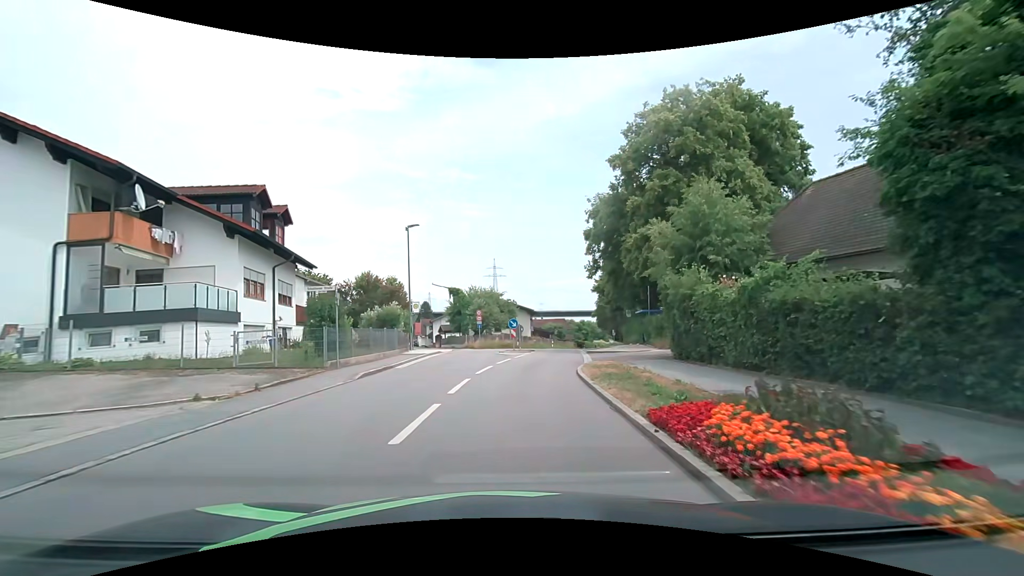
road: secondary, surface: asphalt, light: Day
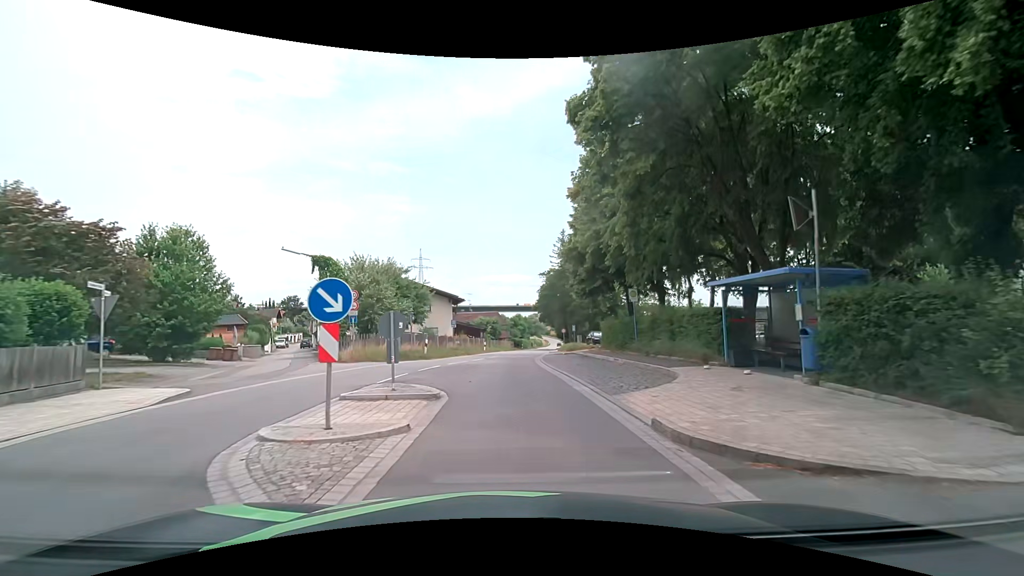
(+1.4, +23.6) m; +8°
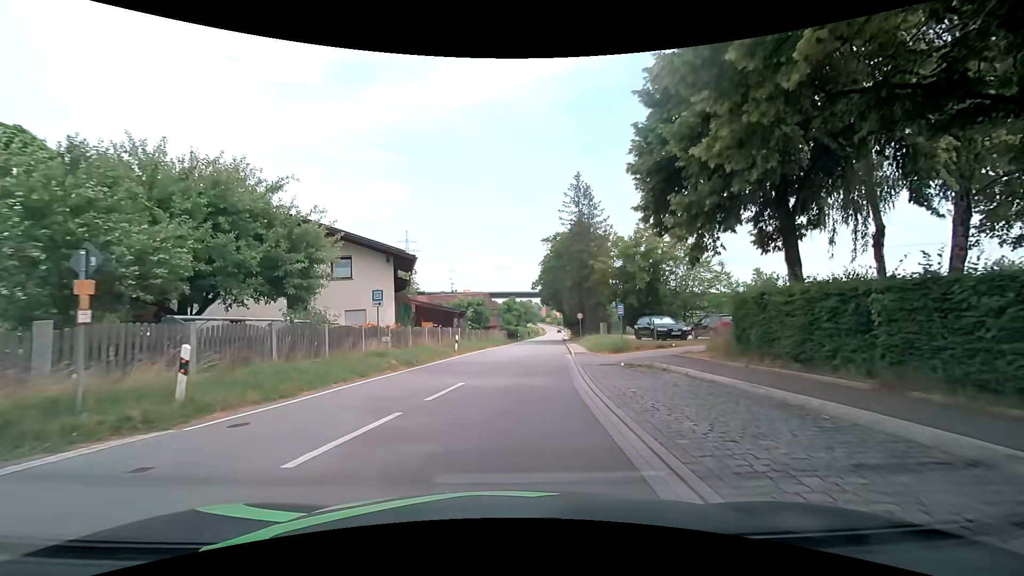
(+0.1, +22.8) m; +1°
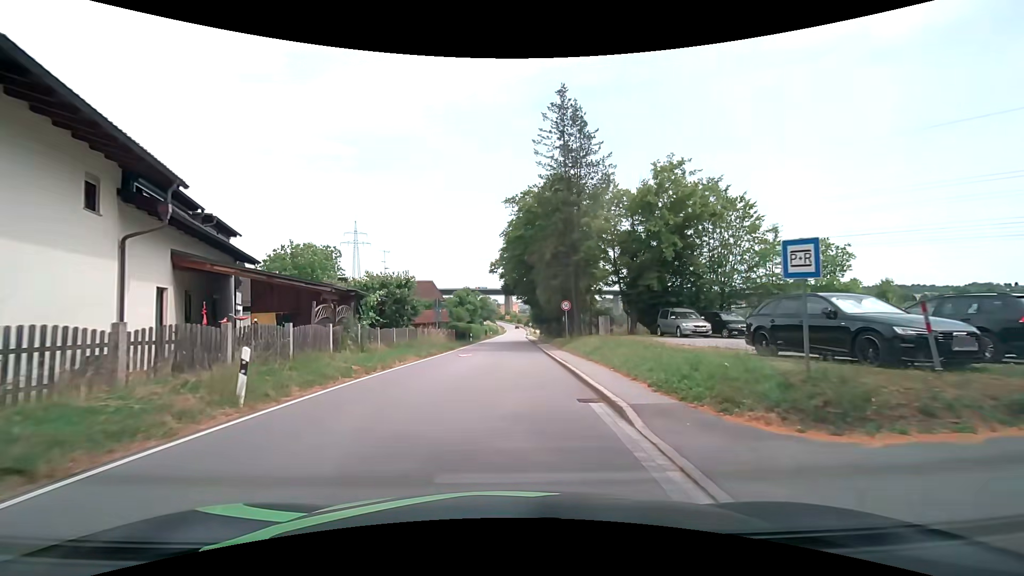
(+0.9, +19.3) m; +5°
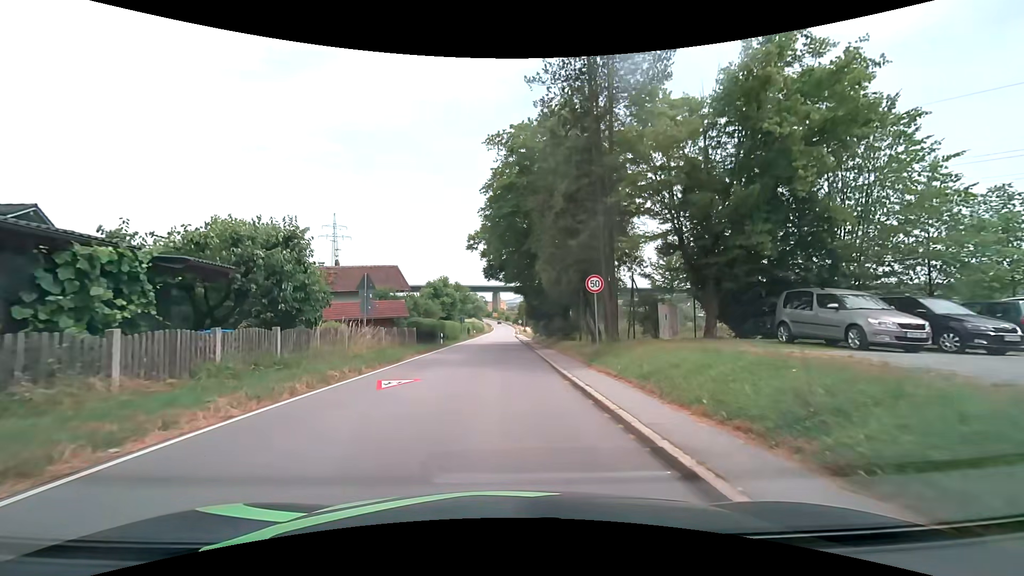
(+0.2, +14.4) m; +1°
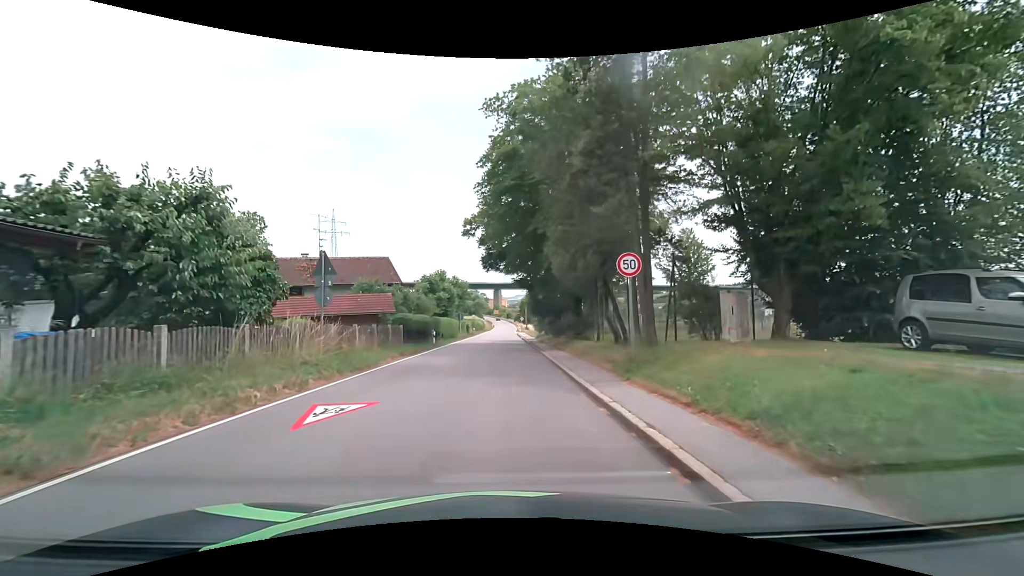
(0.0, +4.6) m; 0°
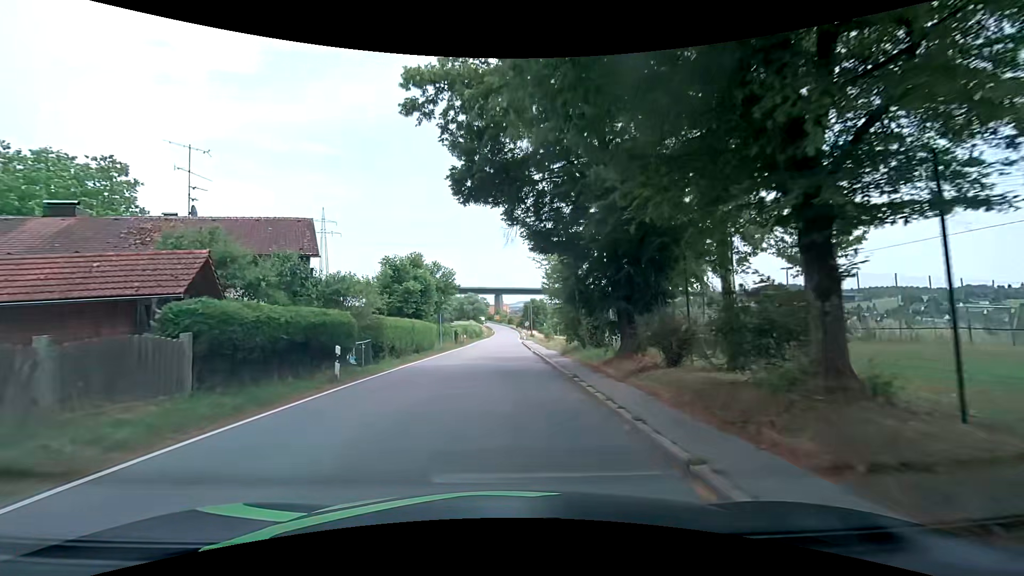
(-0.1, +19.9) m; 0°
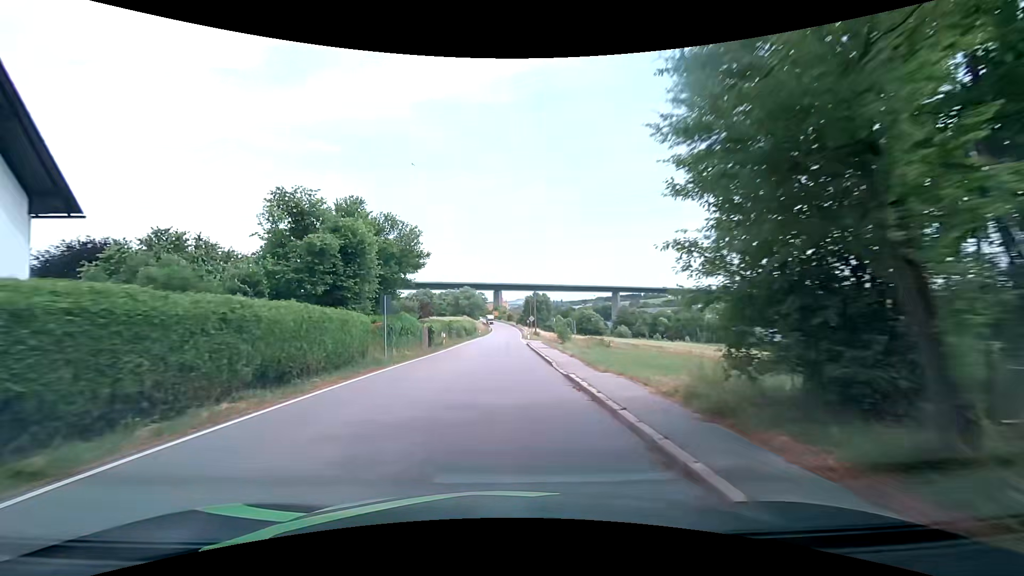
(0.0, +19.0) m; 0°
(0, +10) (0, +20) (0, +30) (0, +40) (0, +50) (+1, +60) (+1, +70) (+1, +80) (+1, +90) (+2, +100) m
